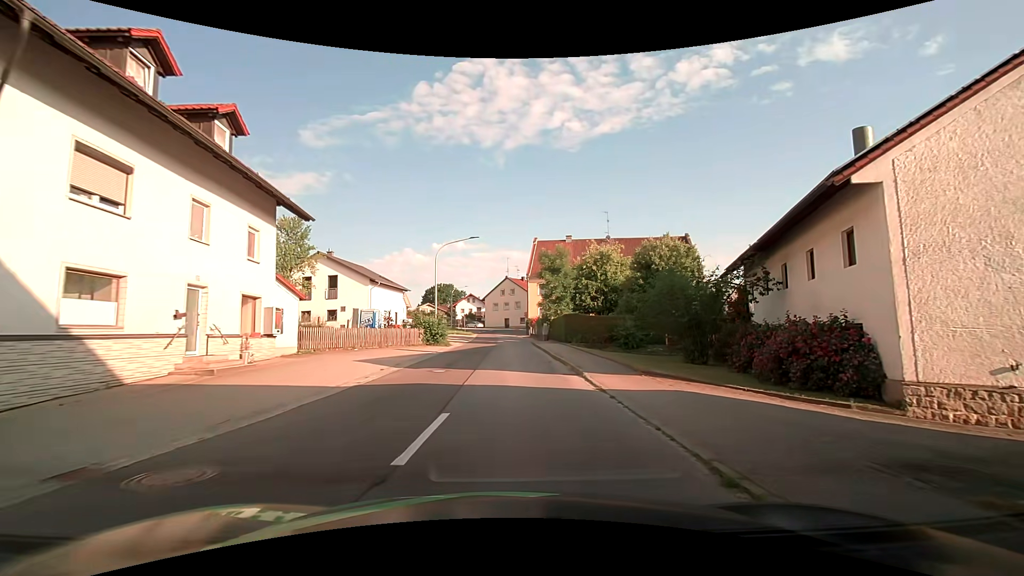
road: tertiary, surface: asphalt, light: Day
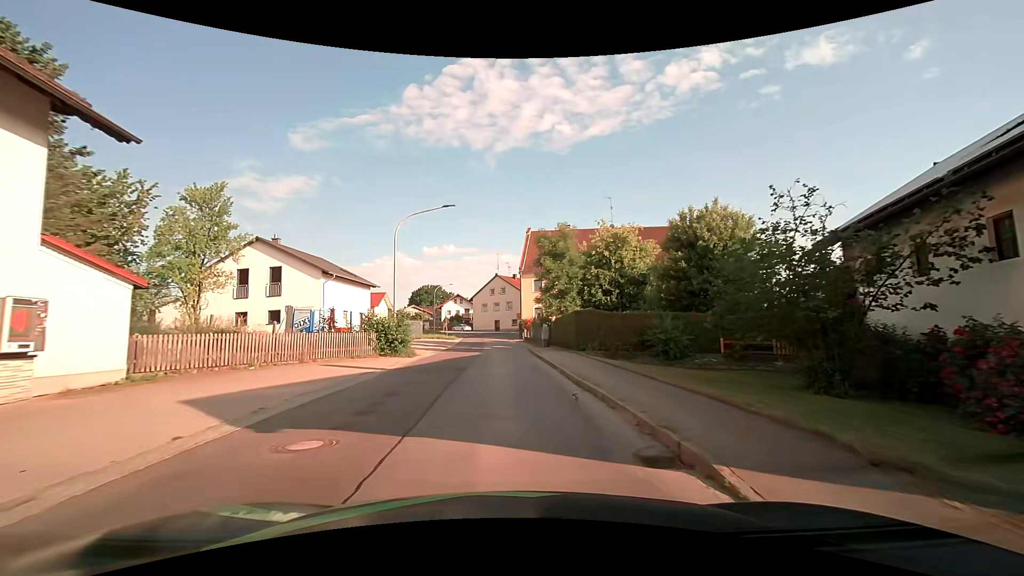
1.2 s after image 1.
(+0.1, +9.8) m; 0°
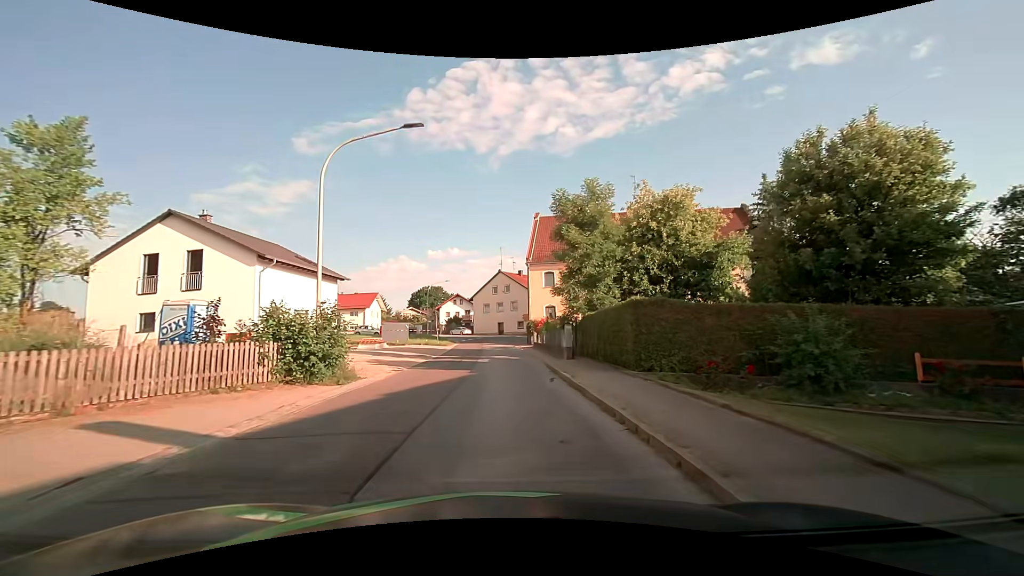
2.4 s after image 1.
(0.0, +10.5) m; 0°
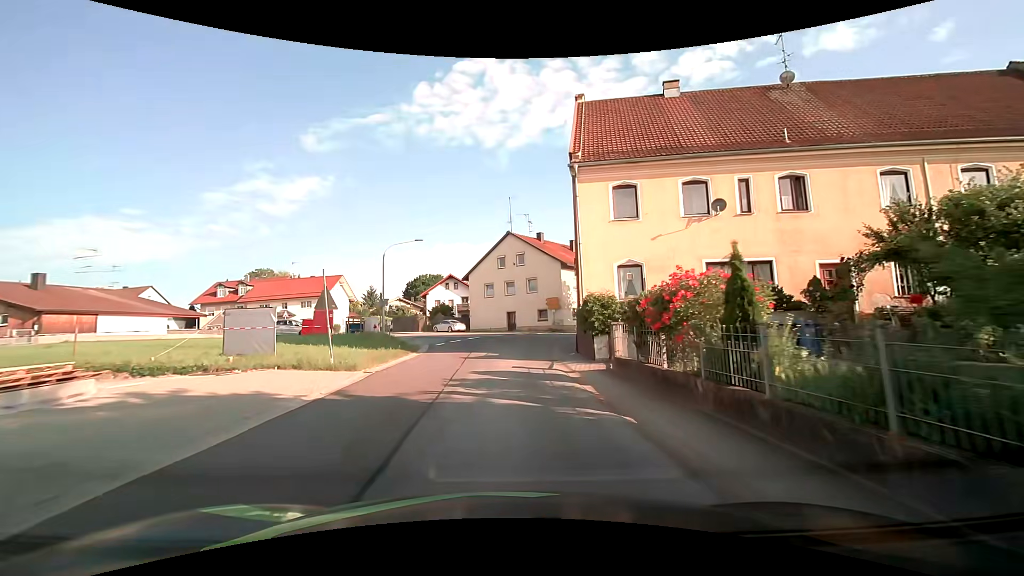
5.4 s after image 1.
(-0.7, +28.3) m; -1°
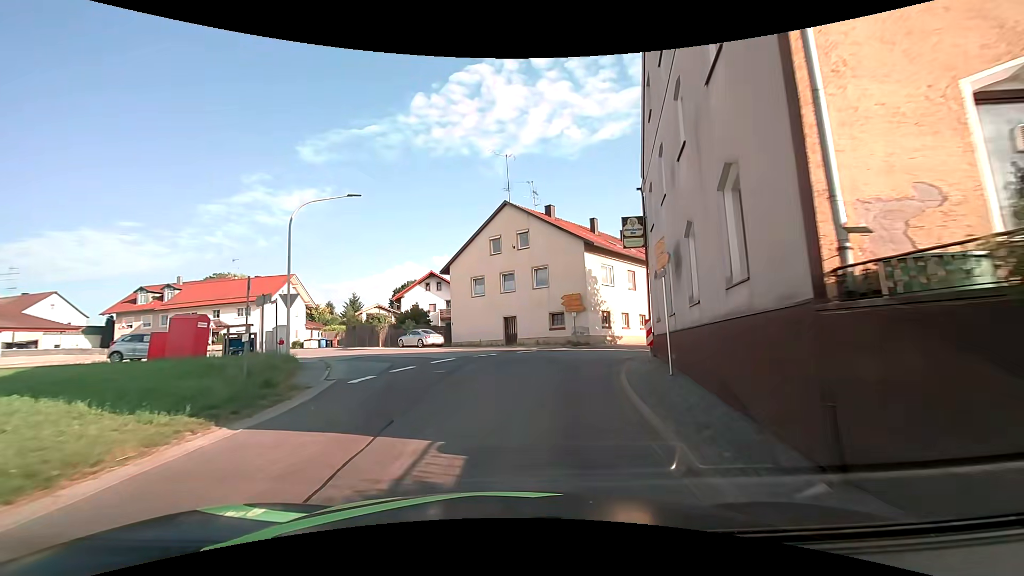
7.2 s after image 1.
(-0.1, +15.7) m; 0°
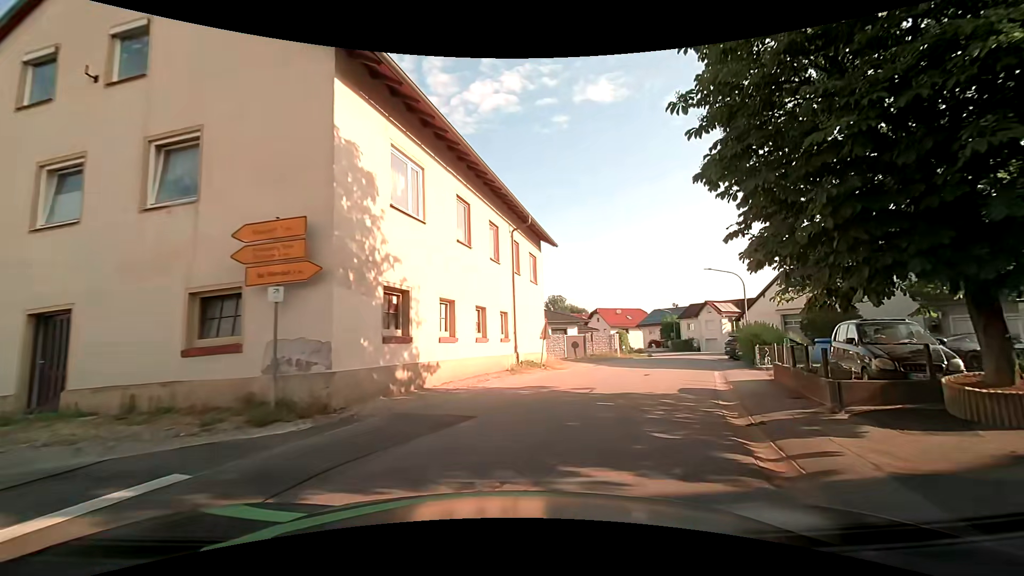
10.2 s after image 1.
(+3.4, +22.1) m; +24°
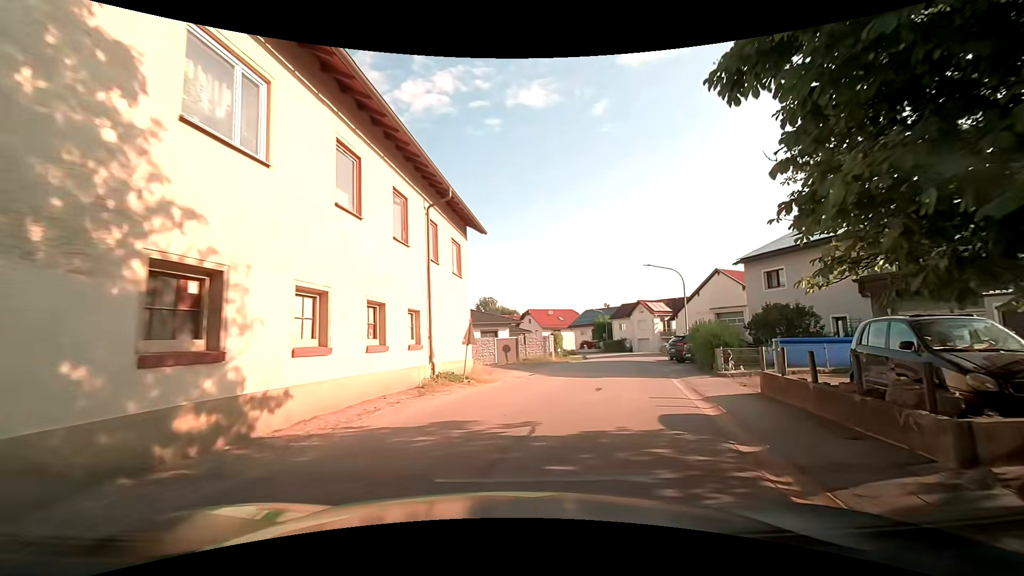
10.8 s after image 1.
(+0.3, +4.2) m; +8°
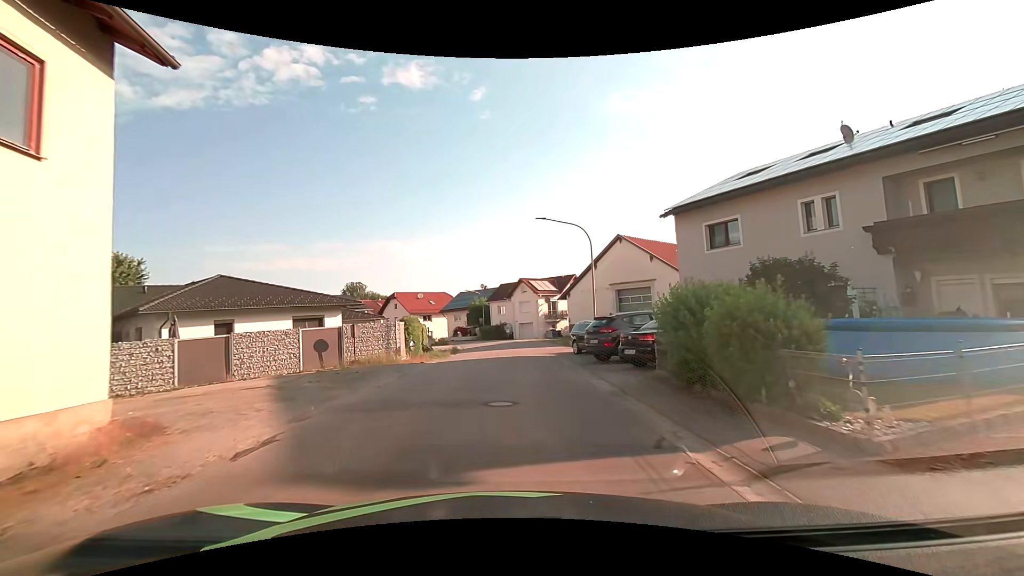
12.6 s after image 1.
(+2.0, +12.9) m; +14°
